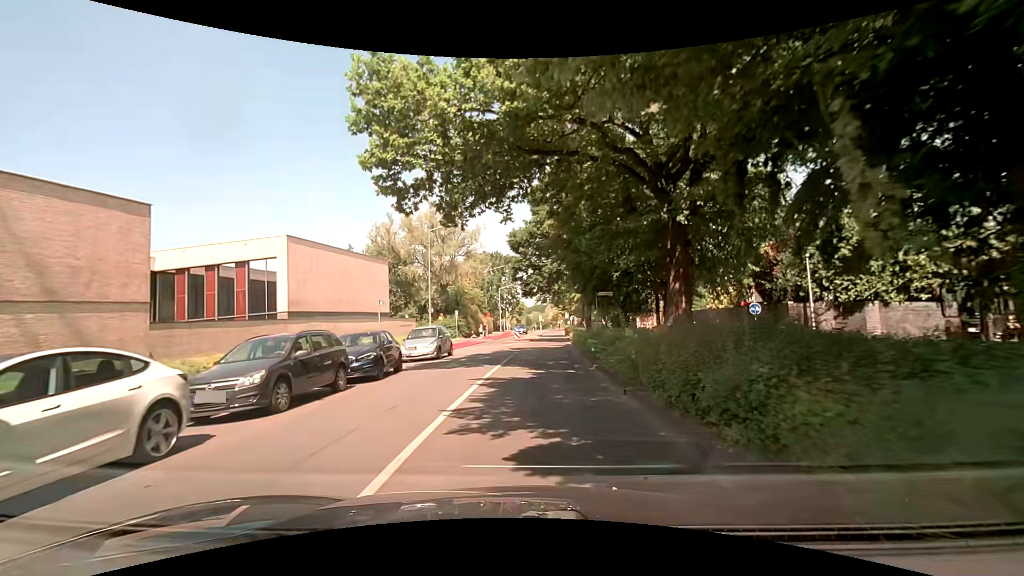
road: tertiary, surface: asphalt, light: Day
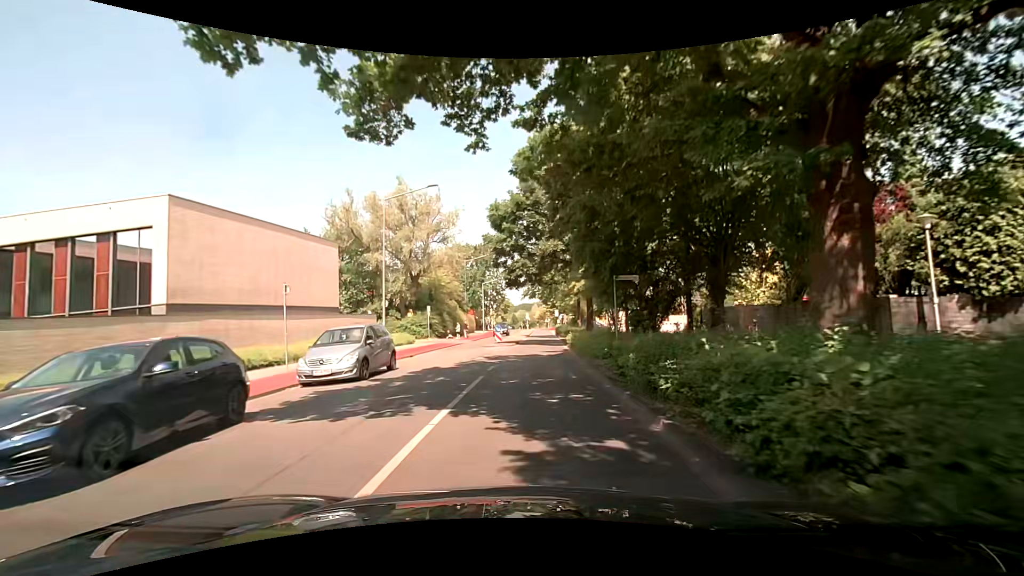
(+0.1, +8.9) m; +1°
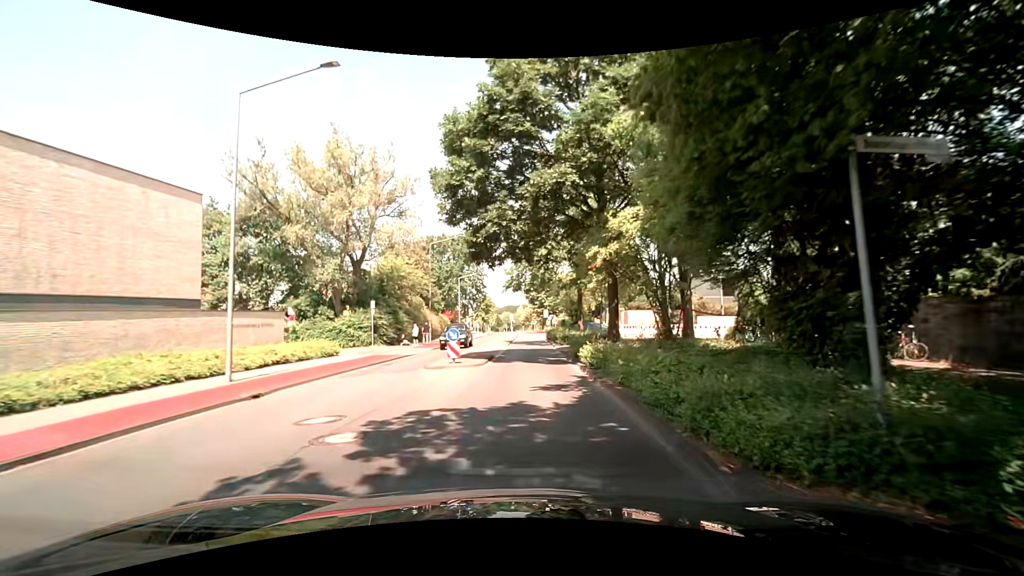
(+0.2, +13.6) m; +2°
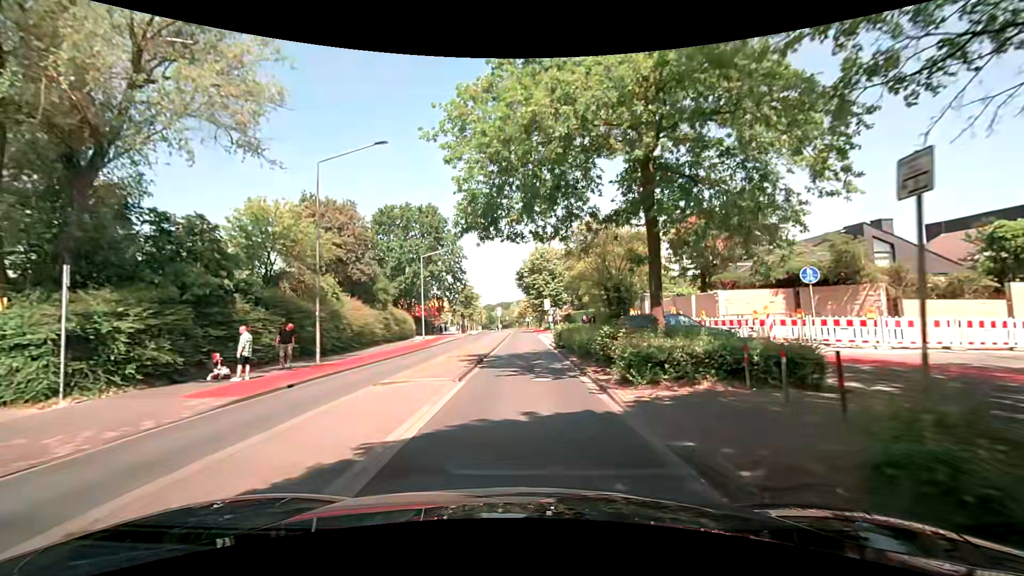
(+0.4, +23.0) m; +1°
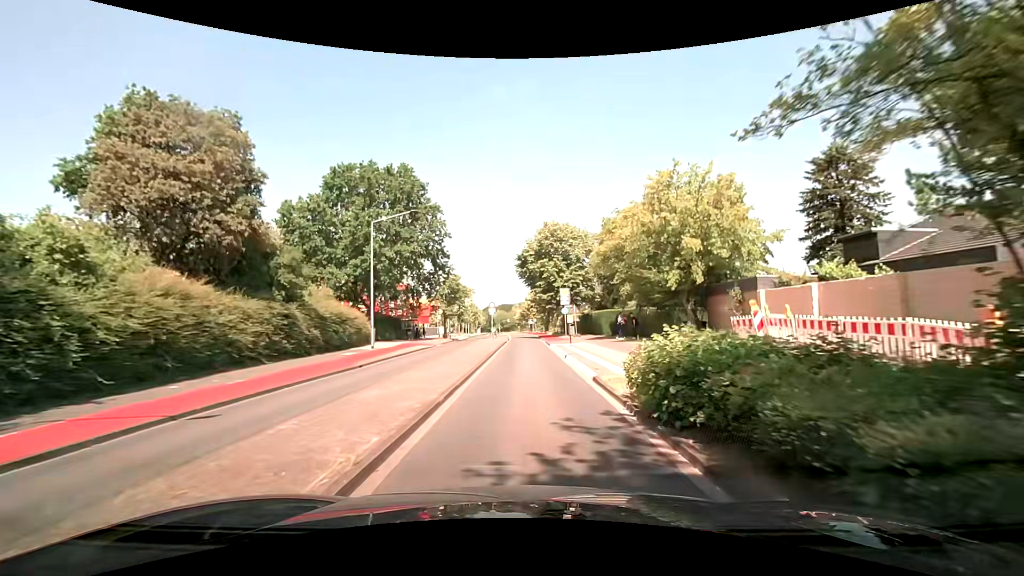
(-0.2, +18.6) m; 0°
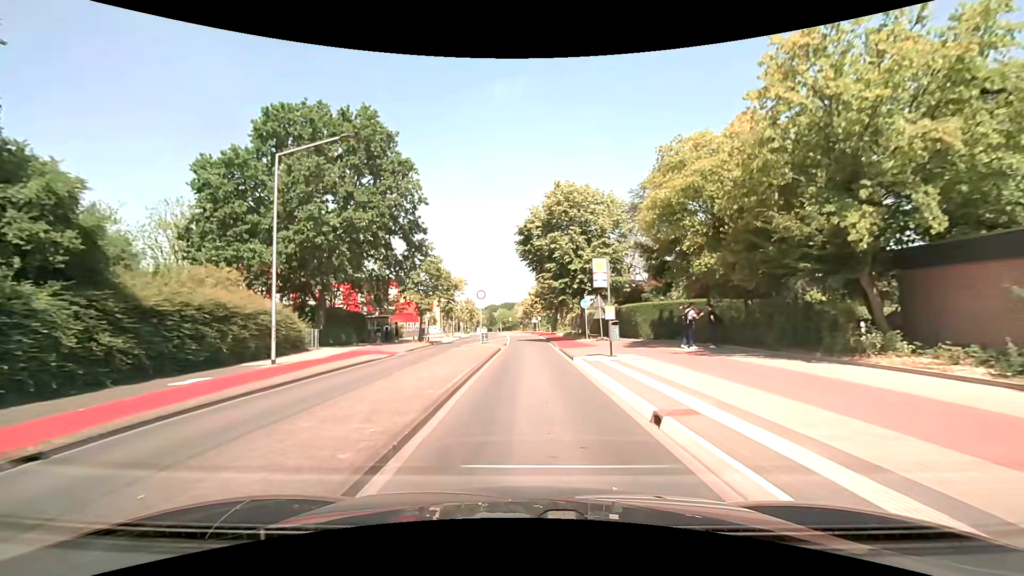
(-0.2, +13.8) m; -1°
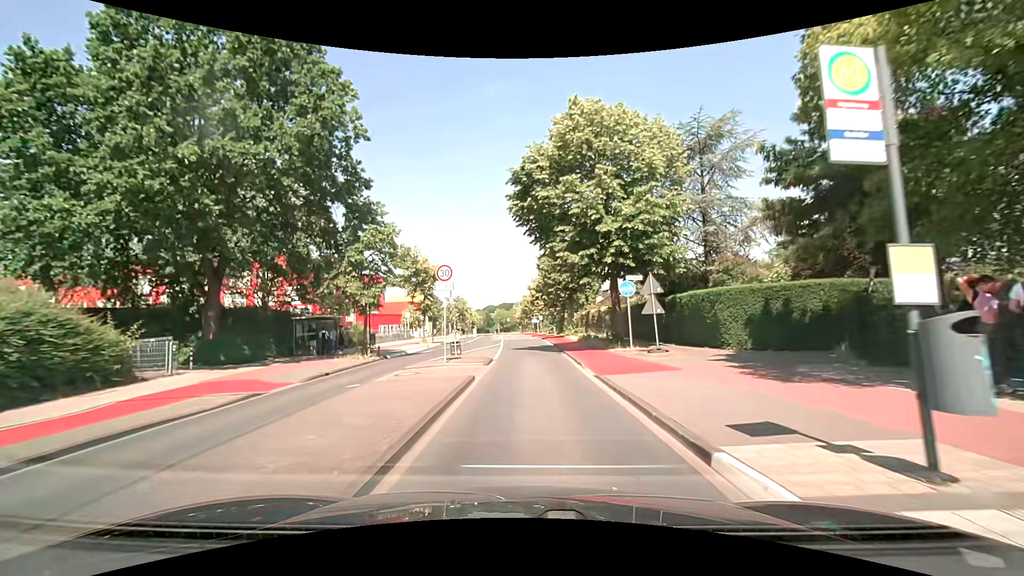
(-0.1, +13.8) m; 0°
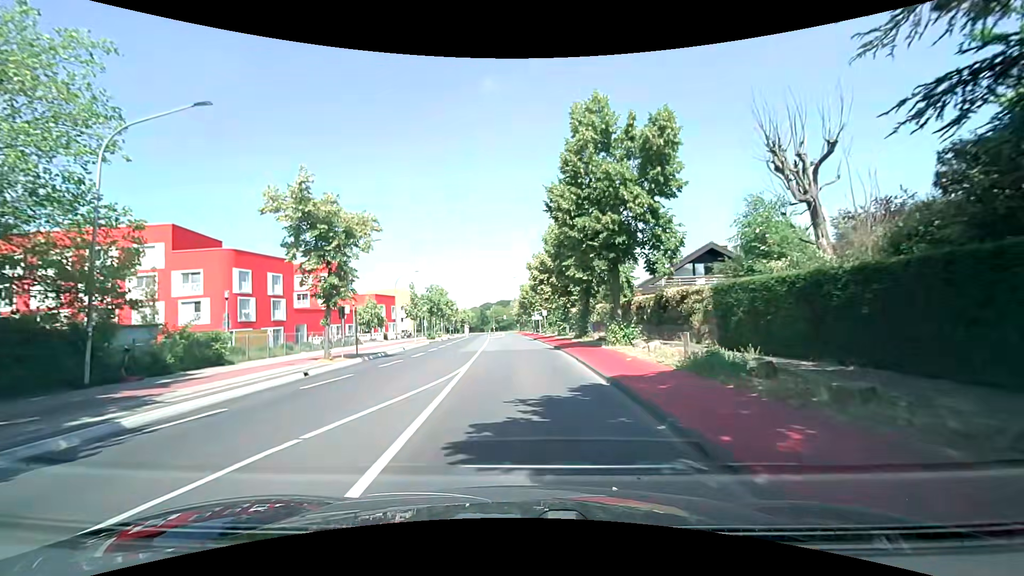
(0.0, +22.9) m; +1°
(0, +10) (-1, +20) (-1, +30) (-2, +40) (-2, +50) (-2, +60) (-3, +70) (-3, +80) (-4, +90) (-4, +100) m
